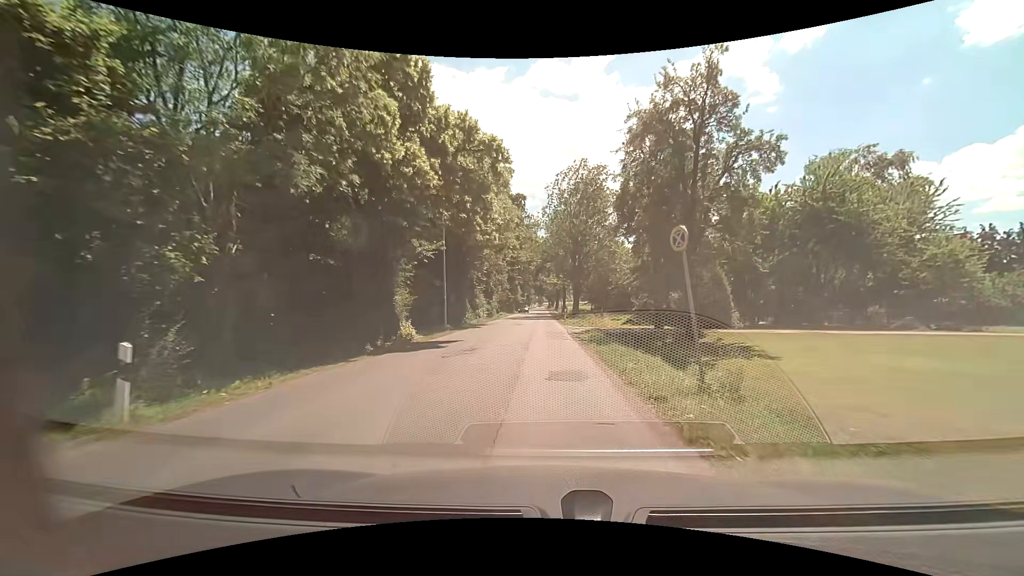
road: secondary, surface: paved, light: Day
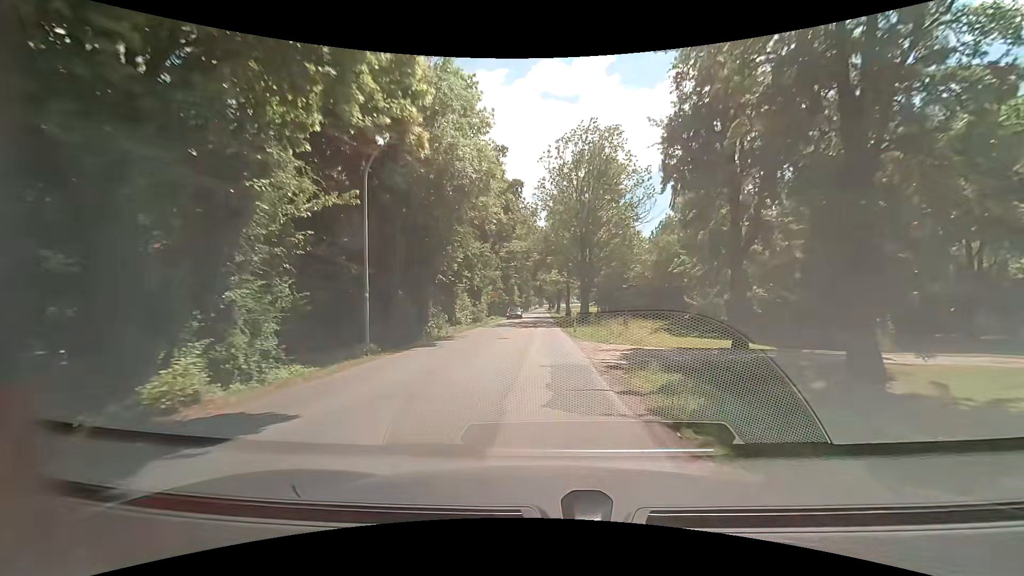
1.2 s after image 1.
(0.0, +13.2) m; 0°
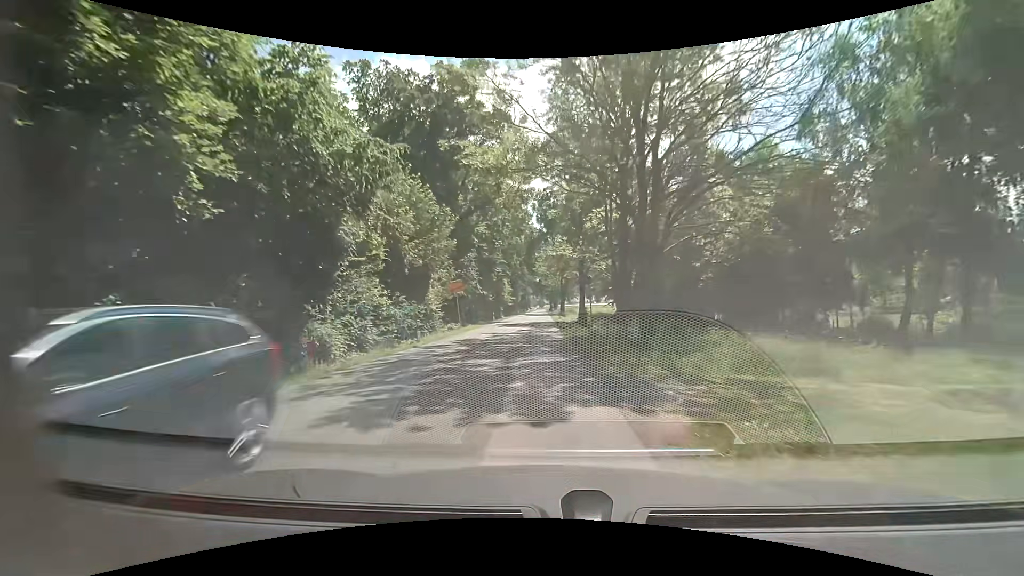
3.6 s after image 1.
(+0.1, +27.2) m; 0°
(0, +10) (0, +20) (0, +30) (-1, +40) (-1, +50) (-1, +60) (-1, +70) (-1, +80) (-1, +90) (-1, +100) m
